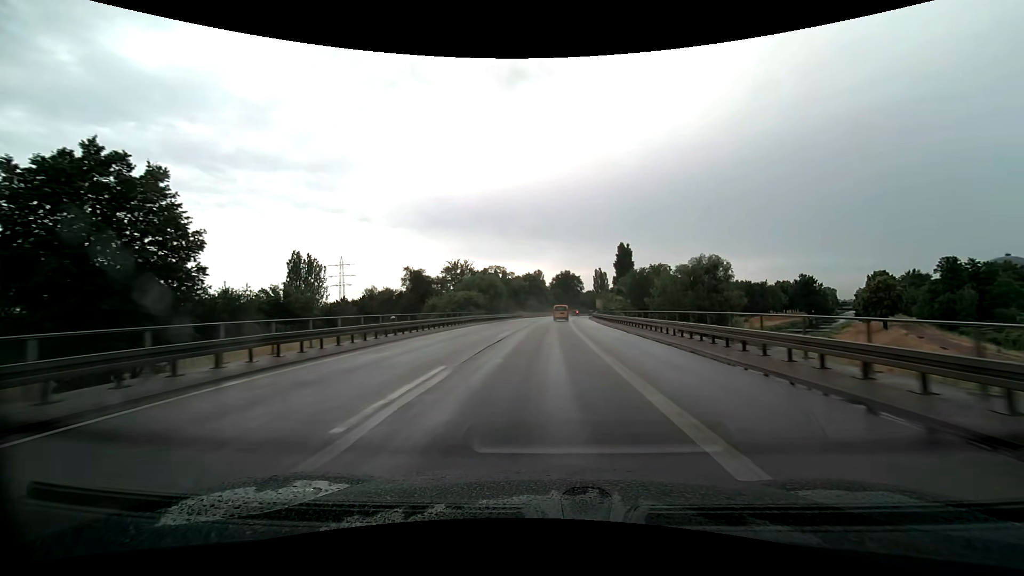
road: trunk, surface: asphalt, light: Day
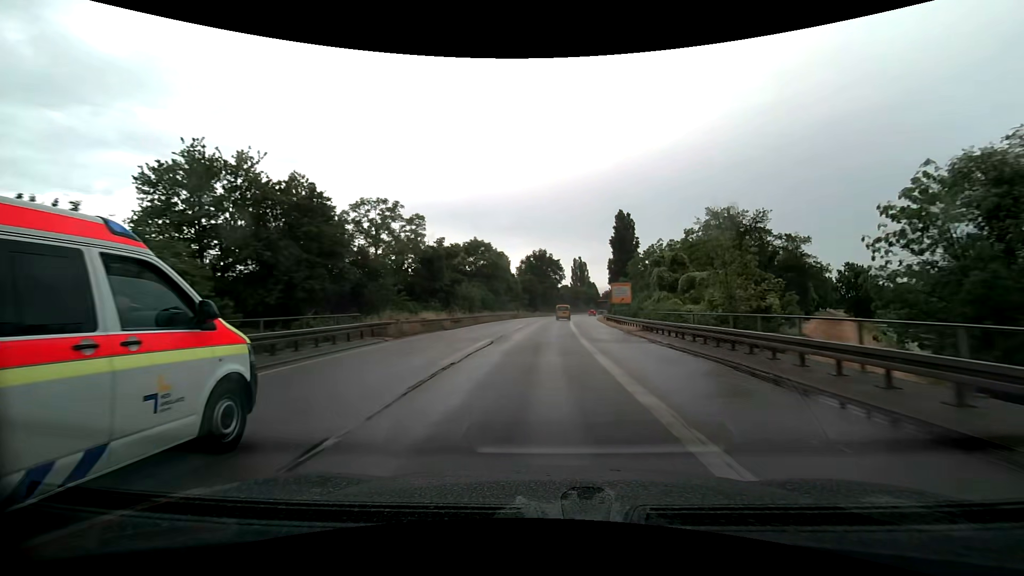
(+1.6, +65.3) m; +3°
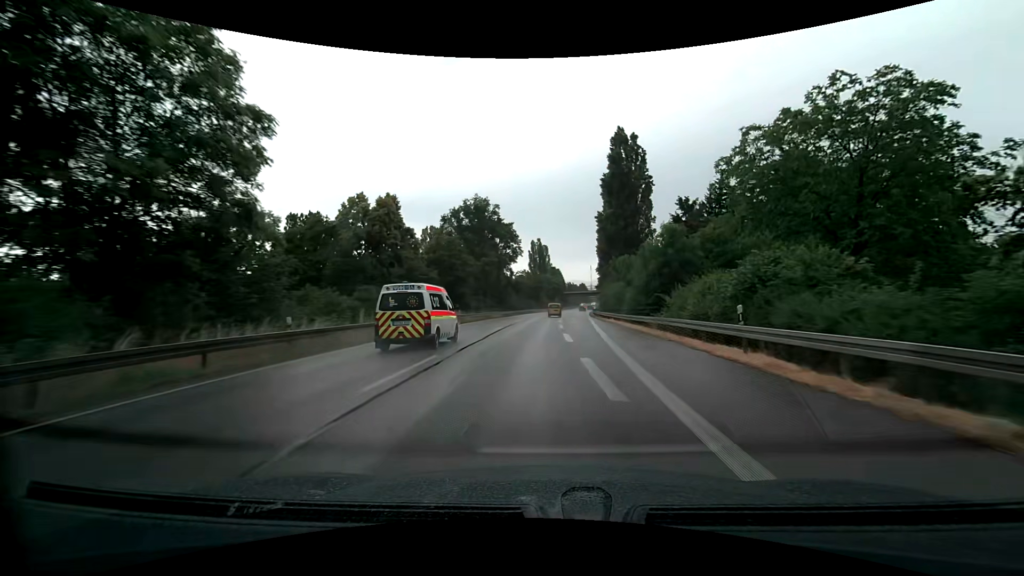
(+2.3, +62.8) m; +5°
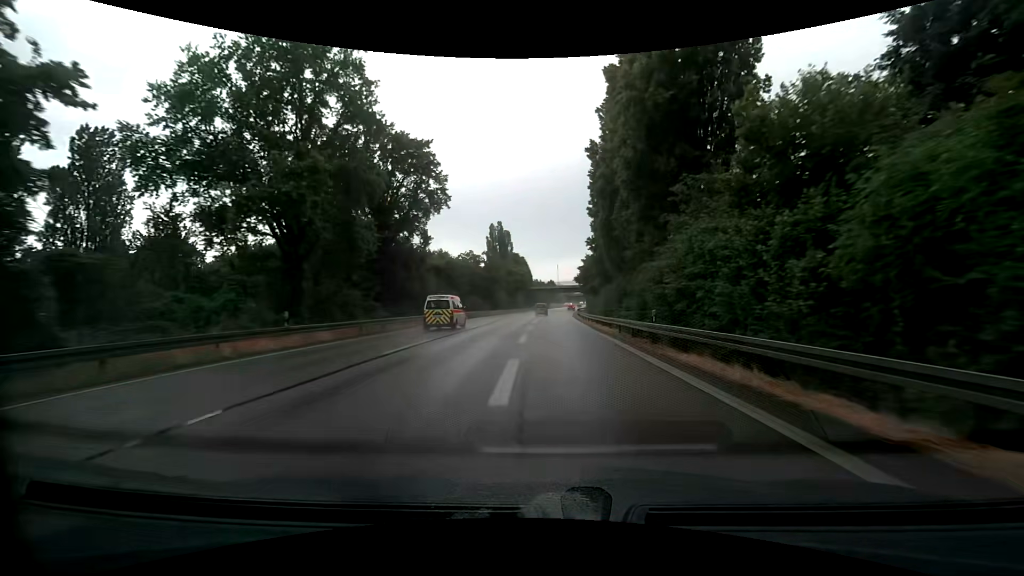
(+1.7, +48.3) m; +4°
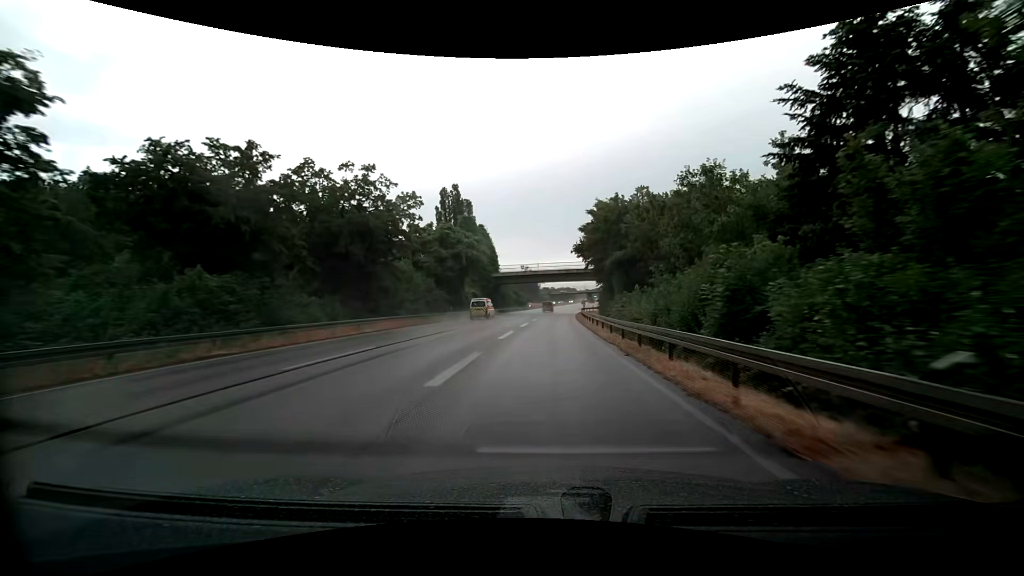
(+1.0, +58.5) m; +2°
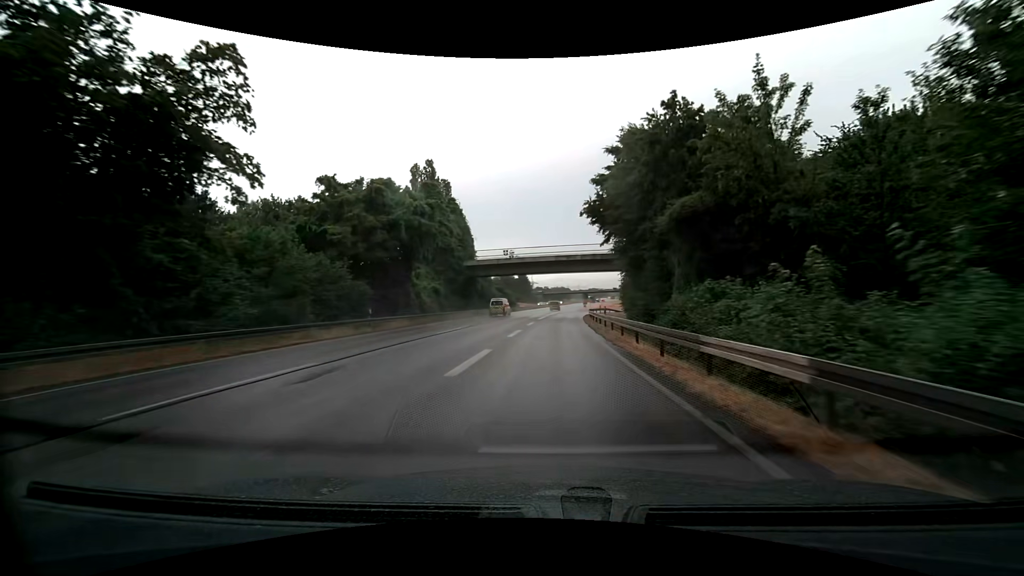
(+0.3, +22.7) m; +1°
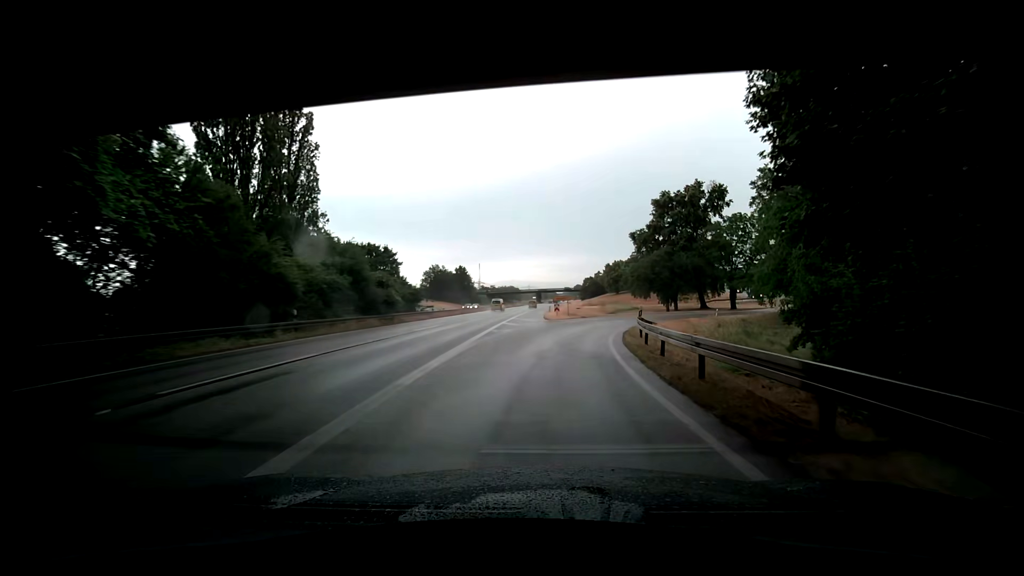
(+1.1, +52.5) m; +4°
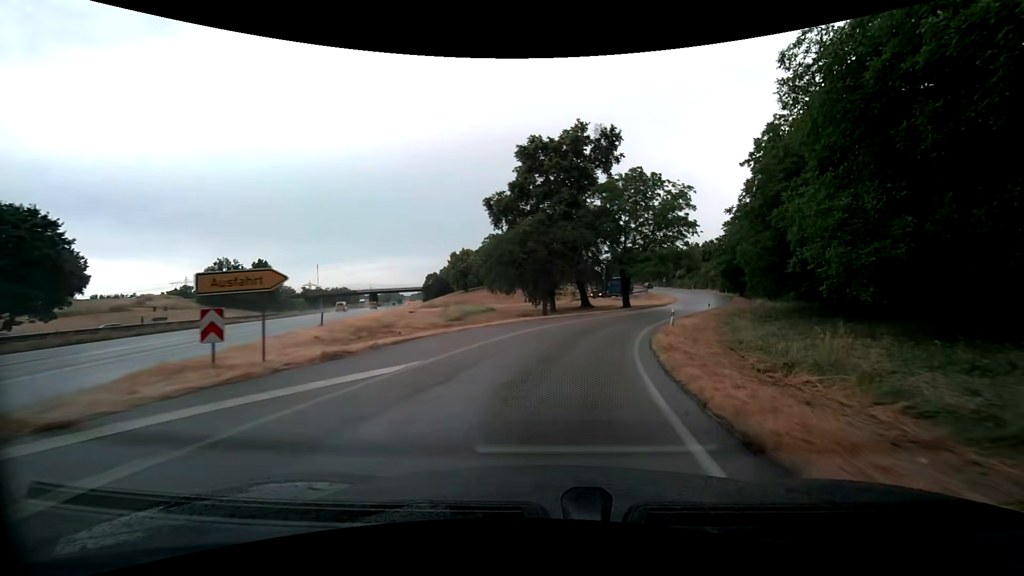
(+3.1, +36.5) m; +14°
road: trunk_link
(+1, +10) (+3, +20) (+5, +29) (+9, +39) (+13, +48) (+18, +57) (+23, +66) (+27, +74) (+31, +83) (+35, +93) m
